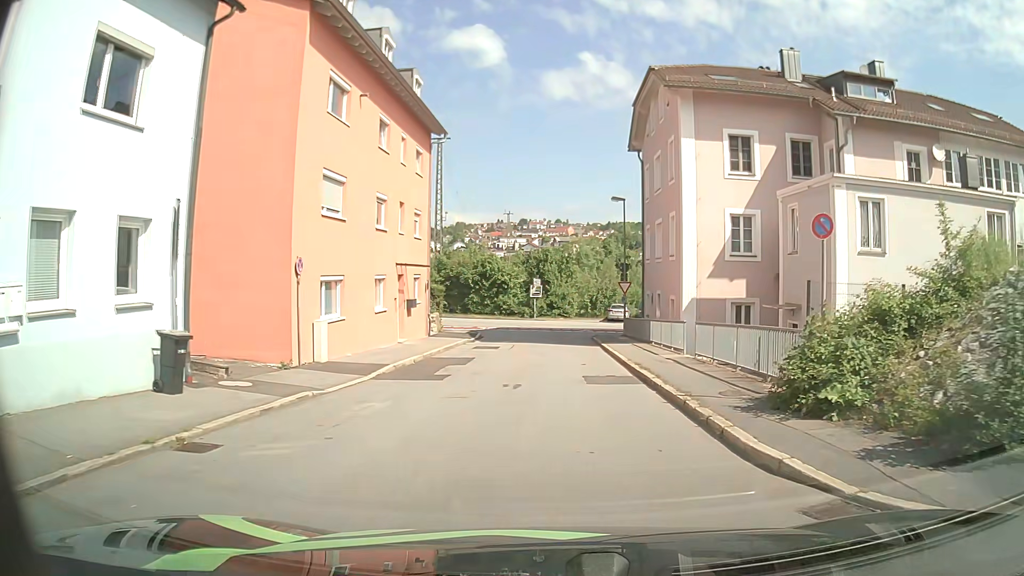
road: residential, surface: asphalt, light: Day
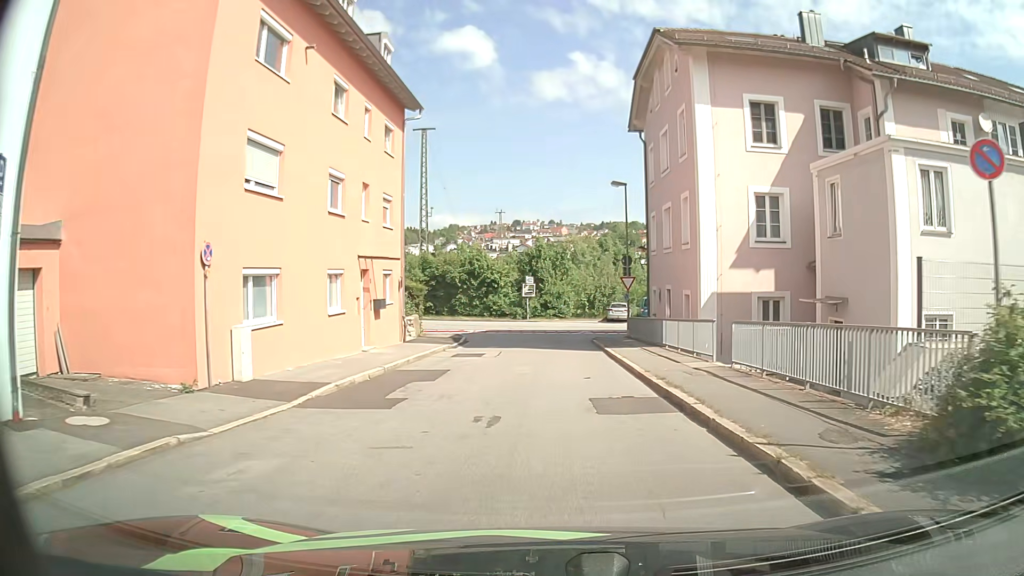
(0.0, +4.4) m; 0°
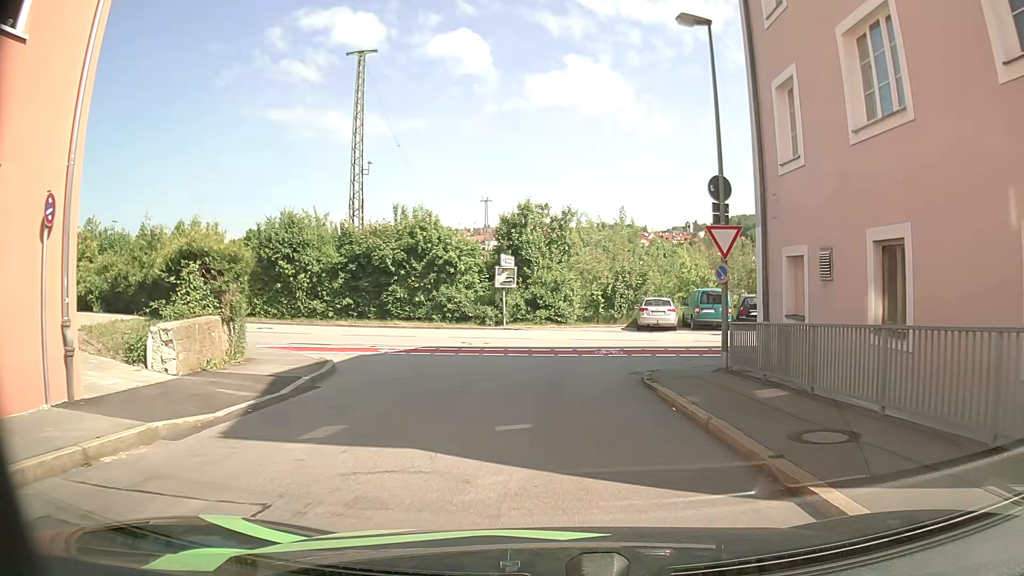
(+0.2, +20.1) m; +1°
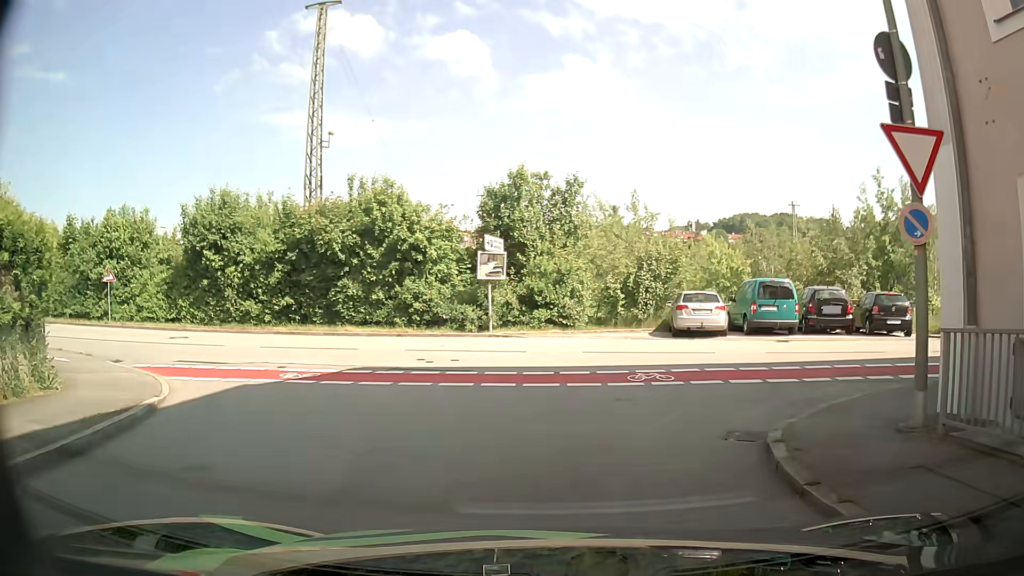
(-0.1, +7.8) m; -2°
